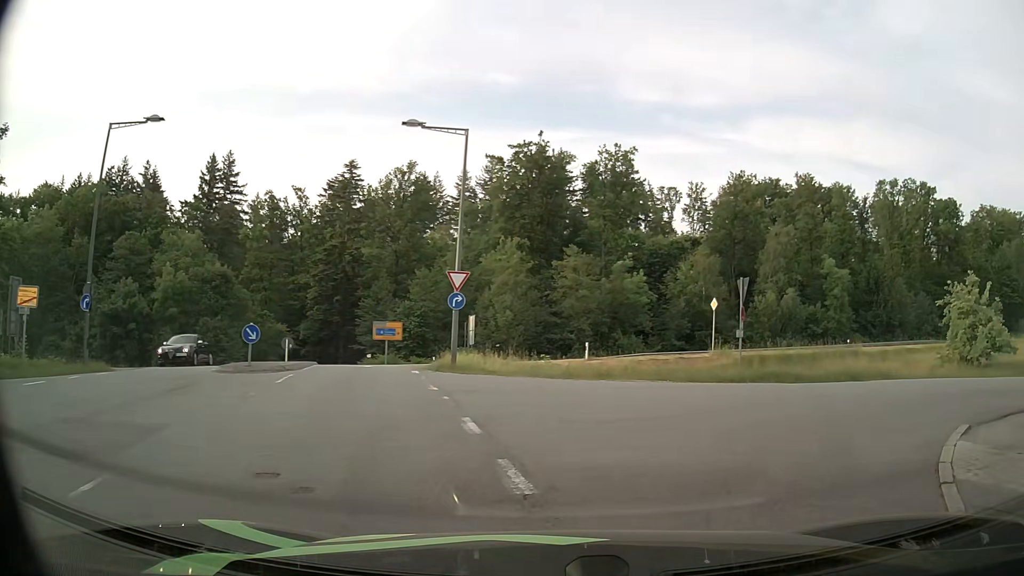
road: residential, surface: asphalt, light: Day
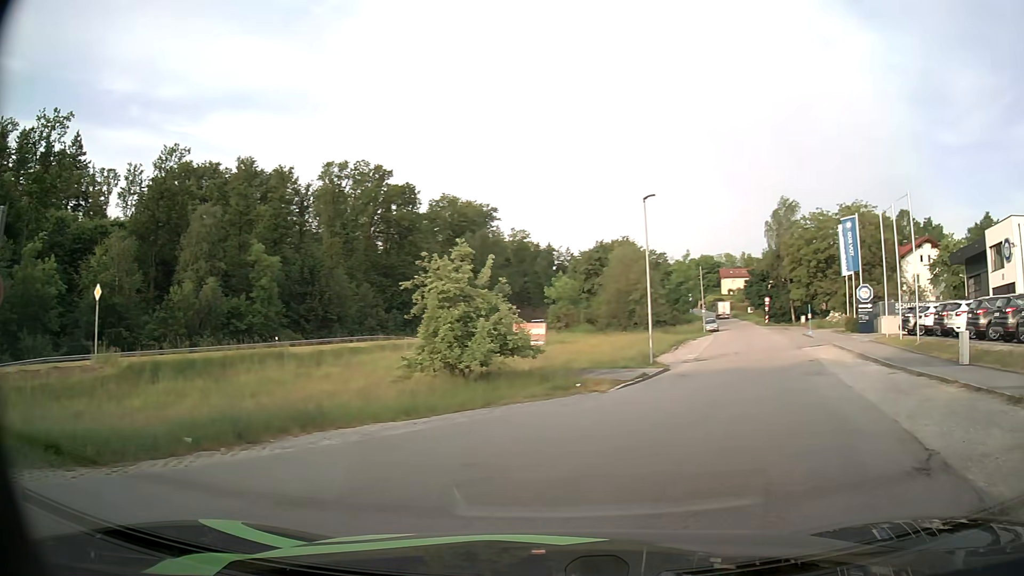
(+4.4, +10.4) m; +49°
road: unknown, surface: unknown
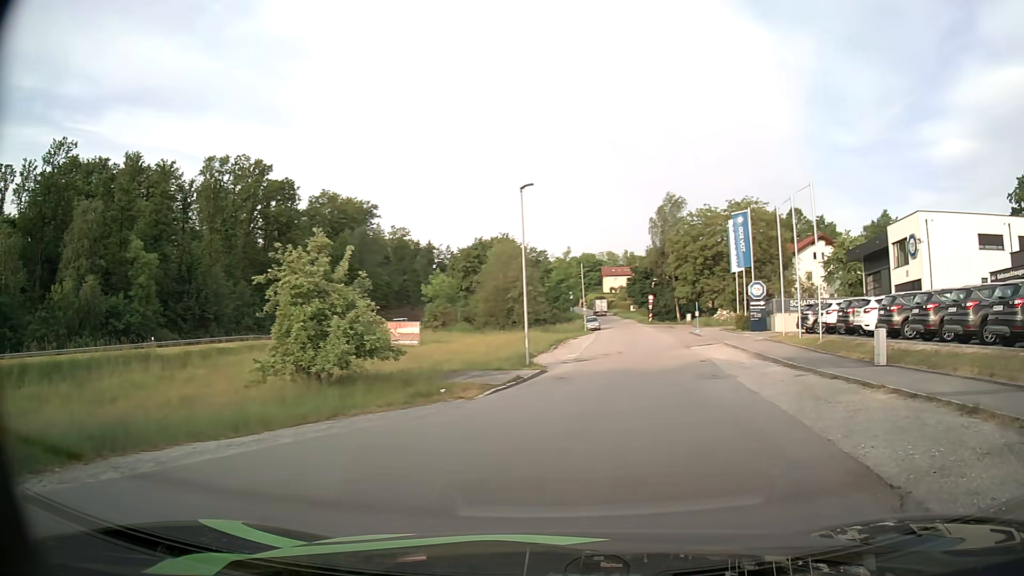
(+0.2, +2.1) m; +10°
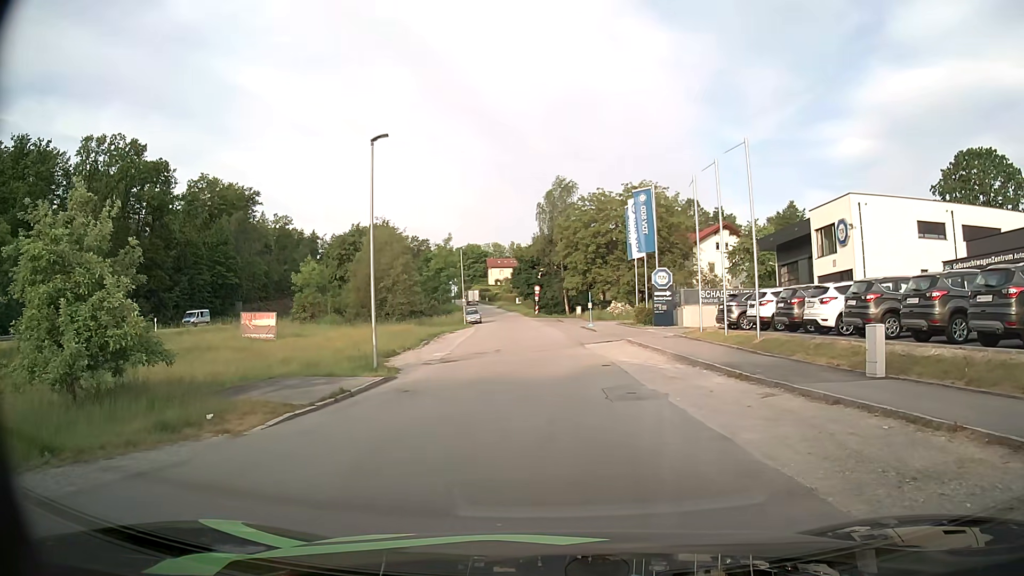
(+0.8, +6.8) m; +9°
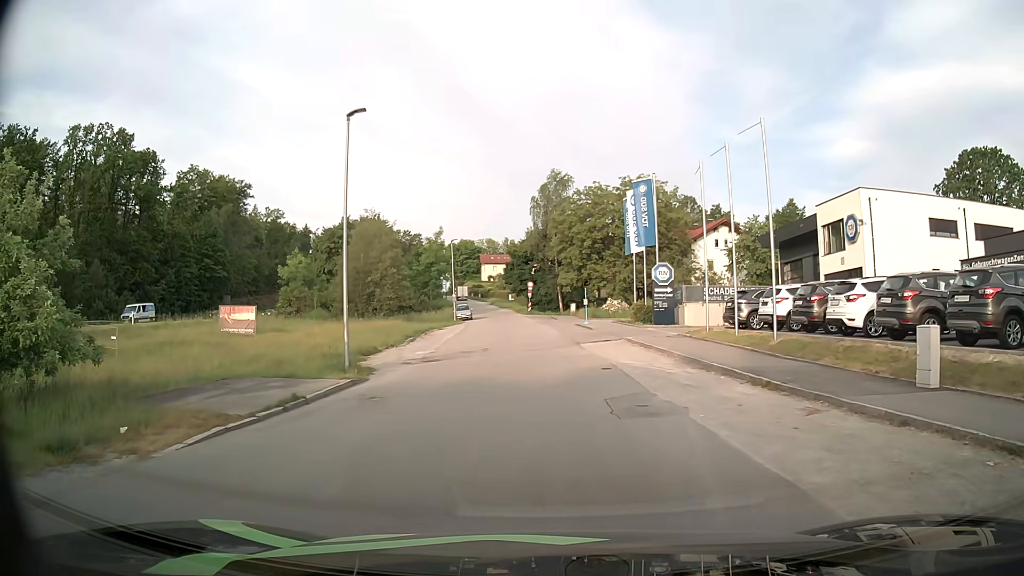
(0.0, +2.5) m; +1°
